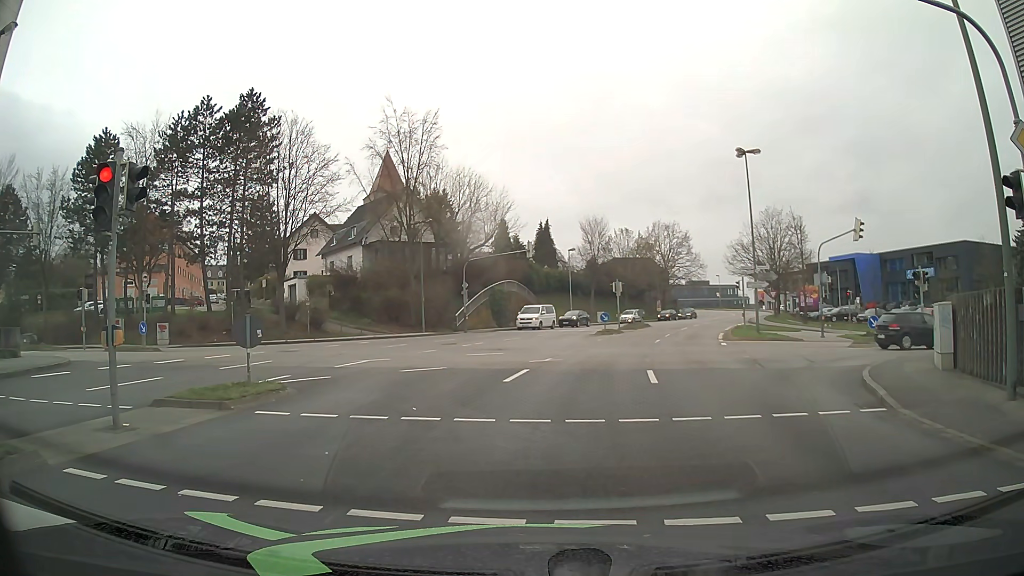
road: tertiary_link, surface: asphalt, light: Day
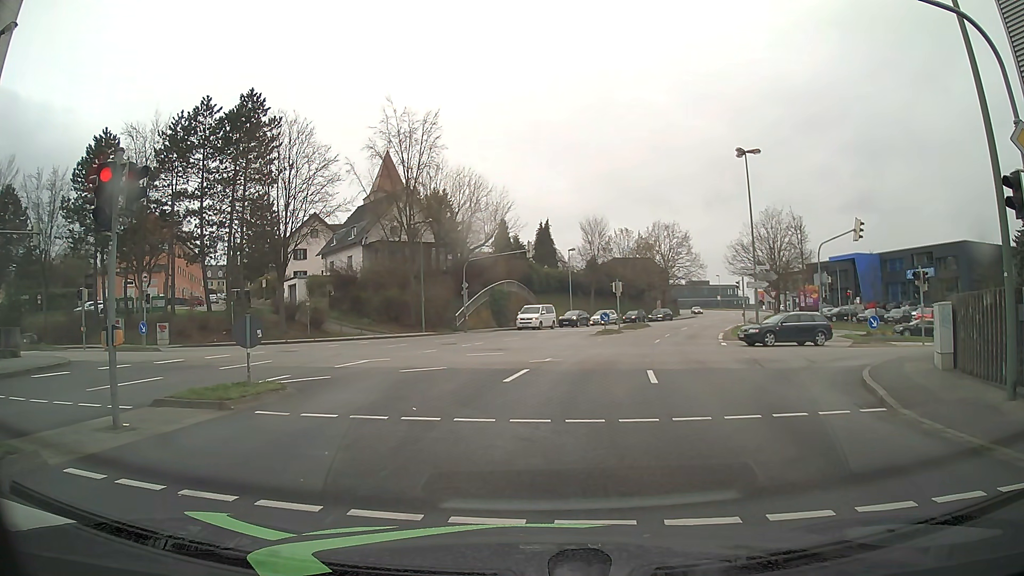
(0.0, 0.0) m; 0°
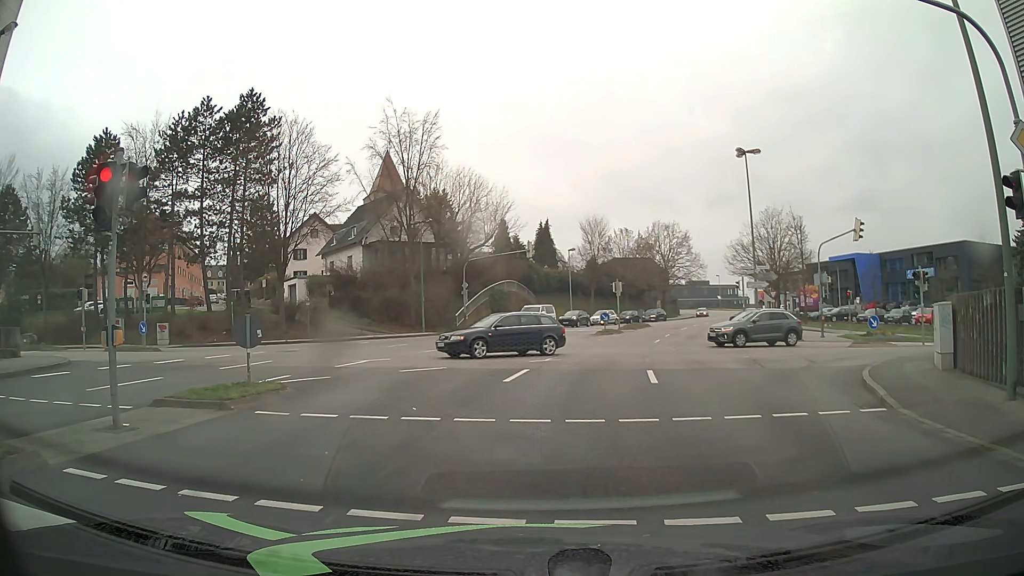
(0.0, 0.0) m; 0°
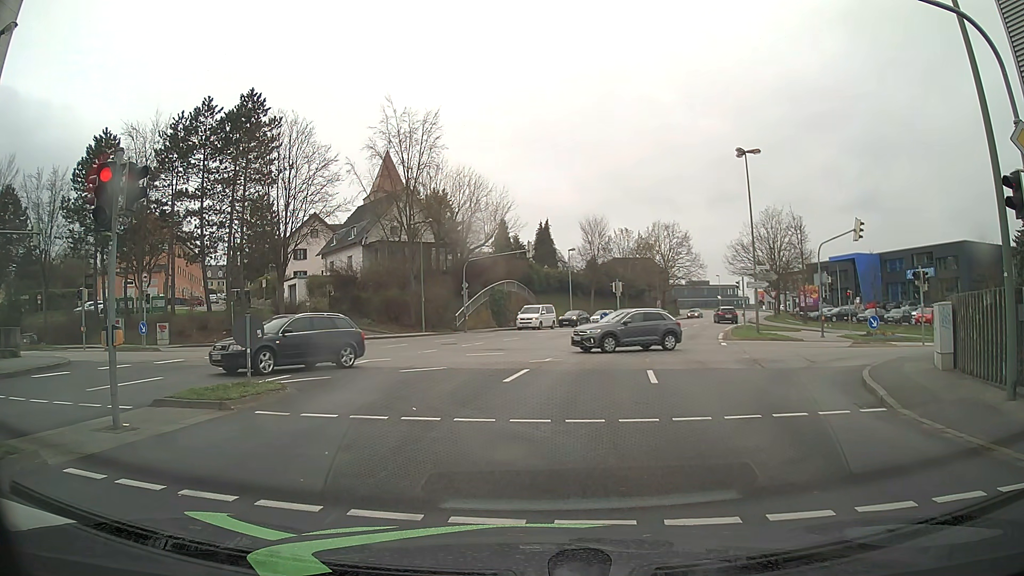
(0.0, 0.0) m; 0°
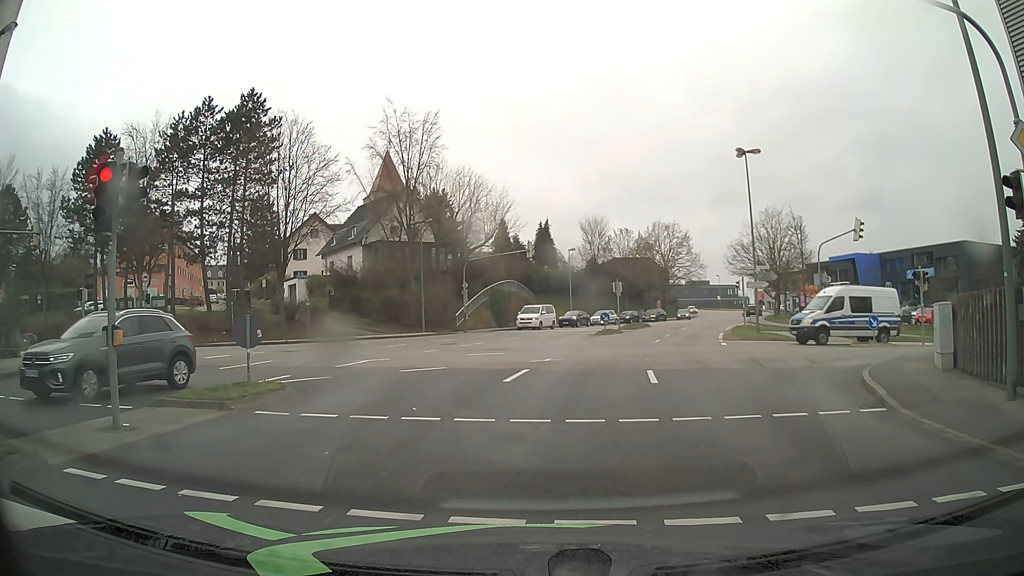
(0.0, 0.0) m; 0°
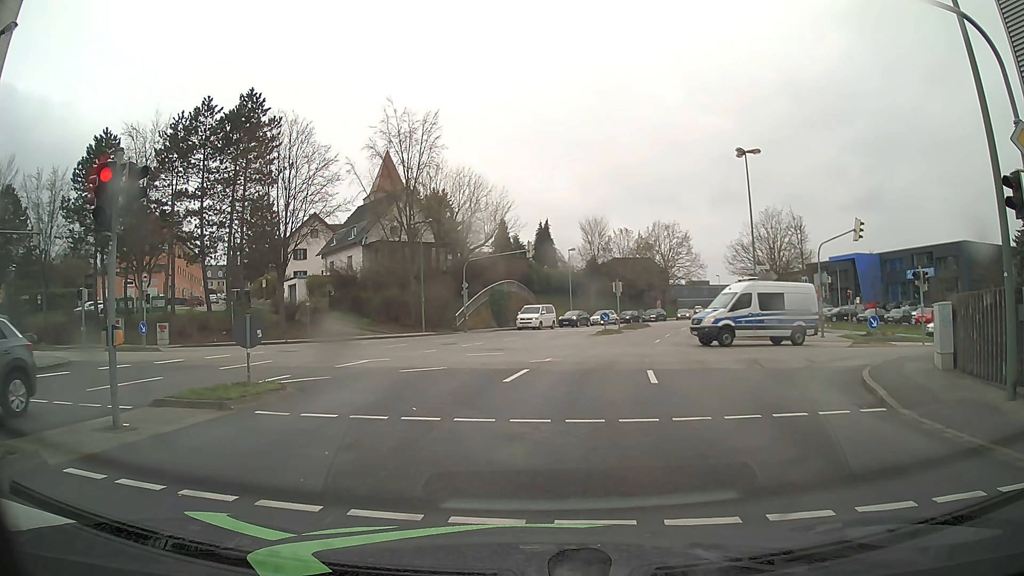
(0.0, 0.0) m; 0°
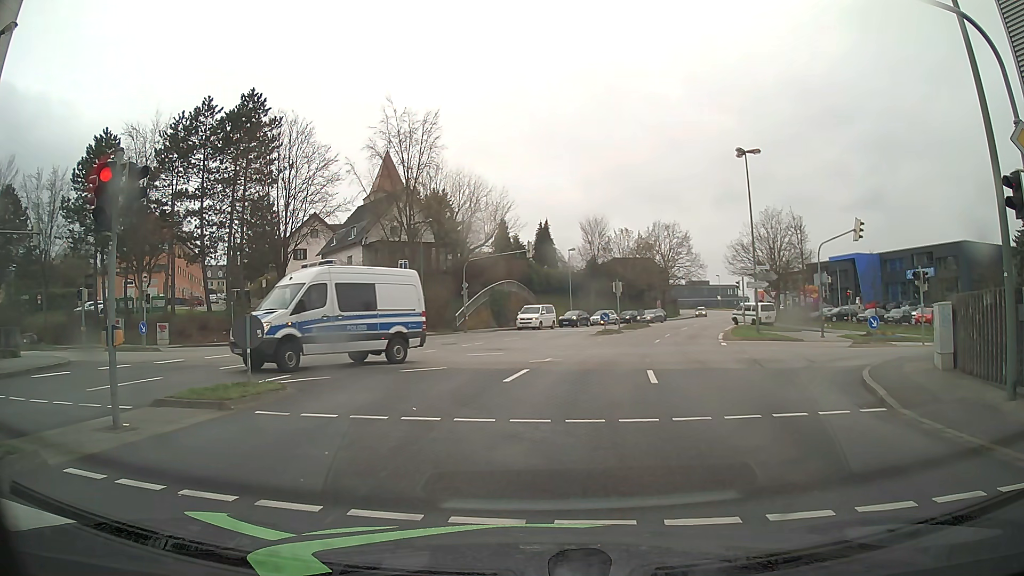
(0.0, 0.0) m; 0°
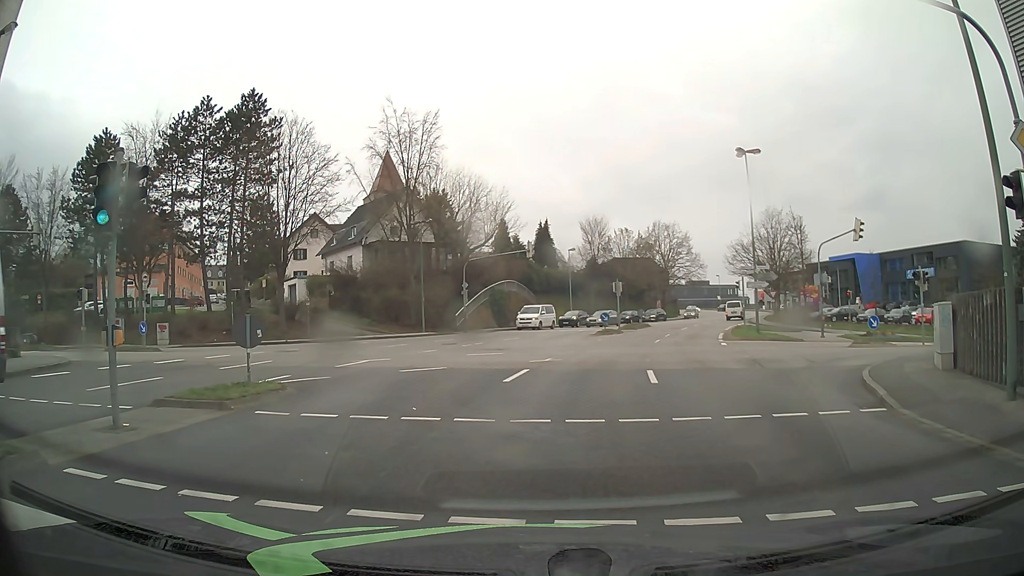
(0.0, 0.0) m; 0°
(0, +10) (+2, +20) (+4, +30) (+7, +39) (+10, +49) (+14, +58) (+18, +67) (+22, +76) (+27, +85) (+31, +94) m
